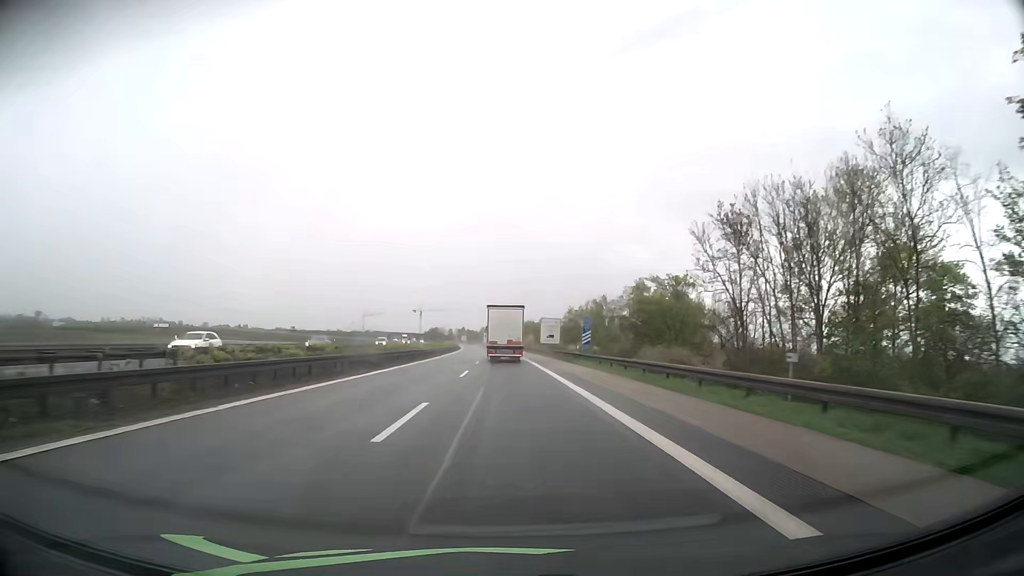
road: motorway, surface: asphalt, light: Day
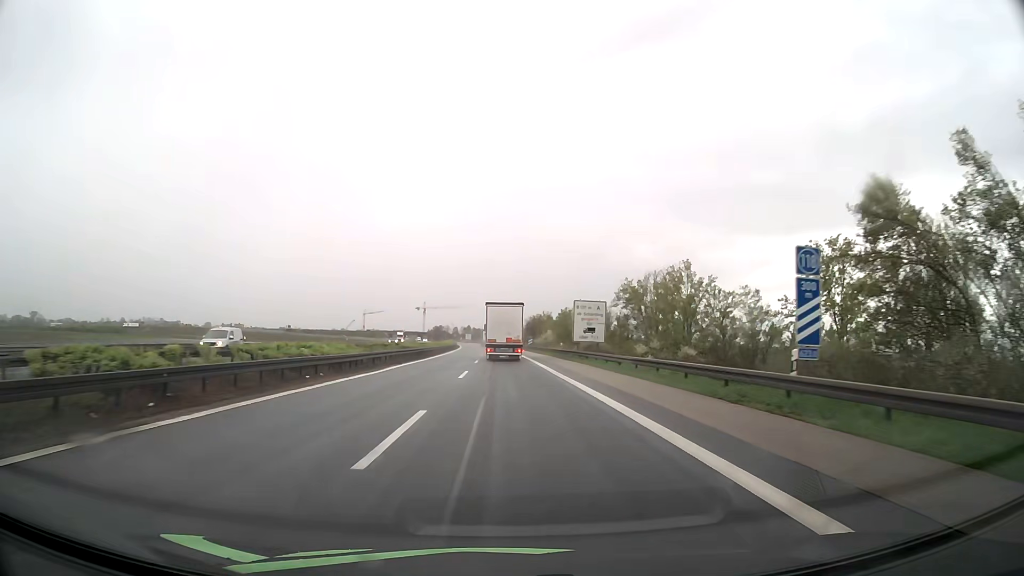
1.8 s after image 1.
(-0.3, +38.1) m; -1°
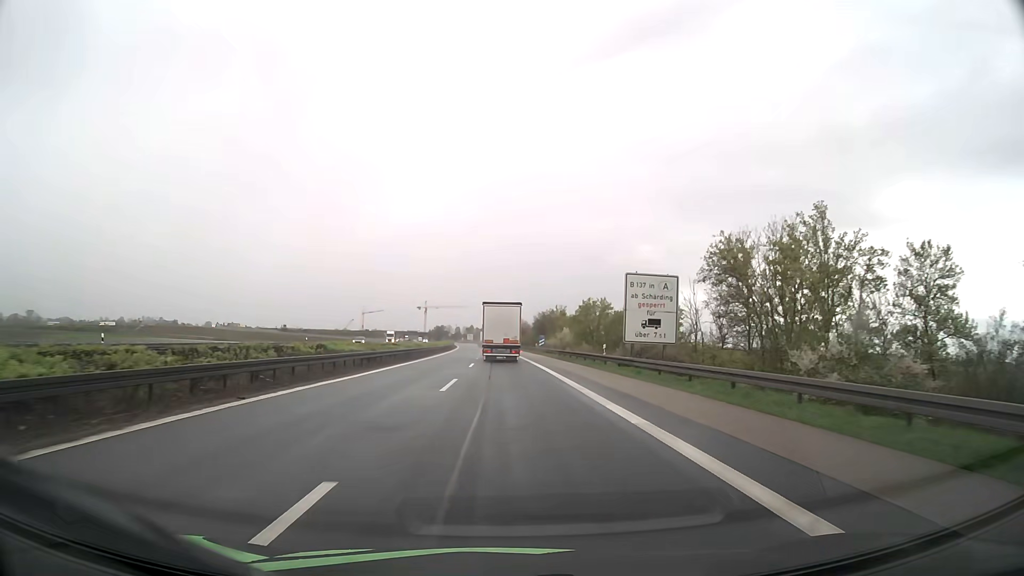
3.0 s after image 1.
(-0.1, +24.8) m; 0°
(0, +10) (0, +20) (0, +30) (0, +40) (0, +50) (-1, +60) (-1, +70) (-1, +80) (-1, +90) (-2, +100) m
